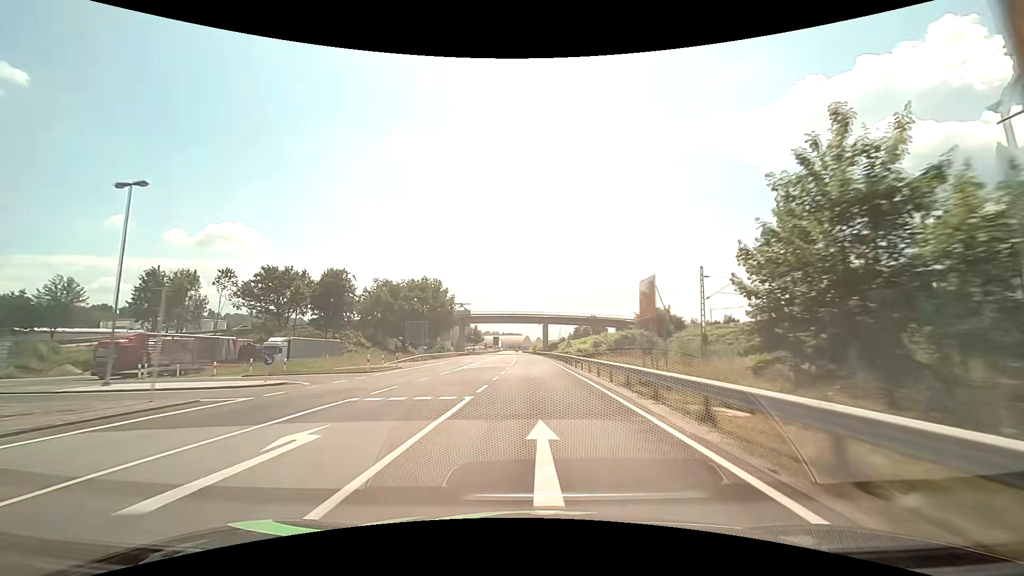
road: primary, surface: asphalt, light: Day
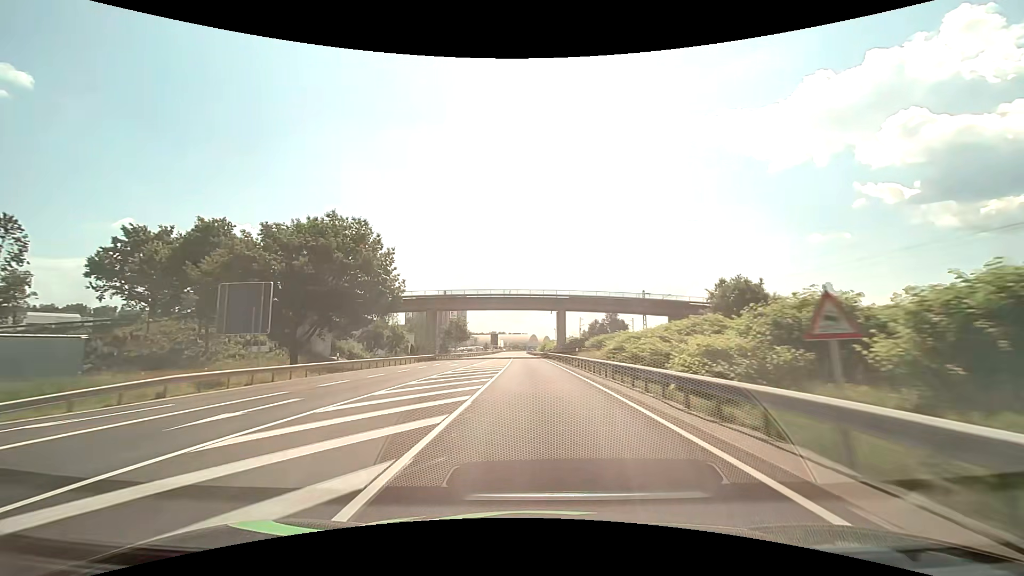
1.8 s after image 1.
(-0.2, +45.5) m; -1°
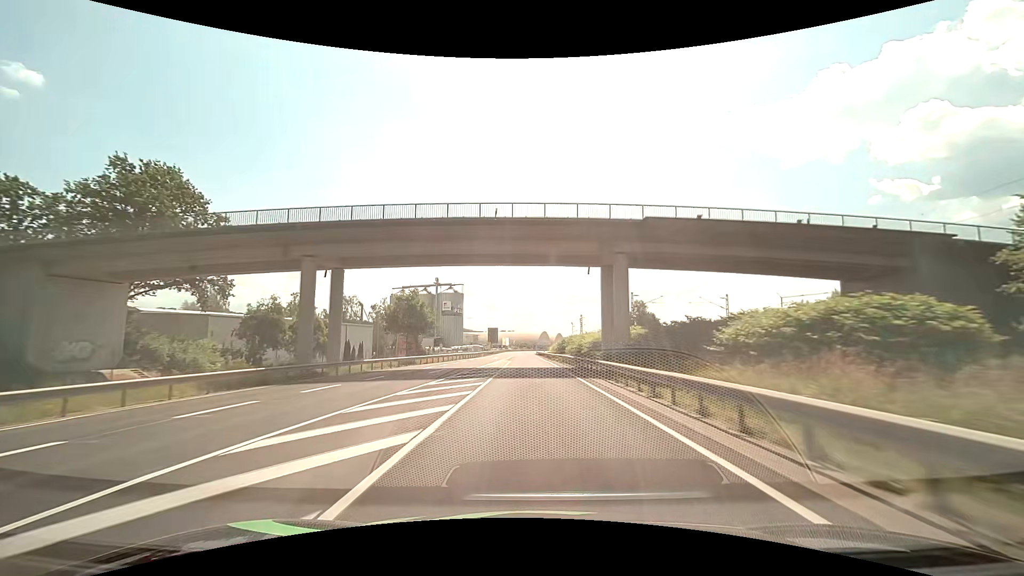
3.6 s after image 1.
(-0.4, +45.7) m; -1°
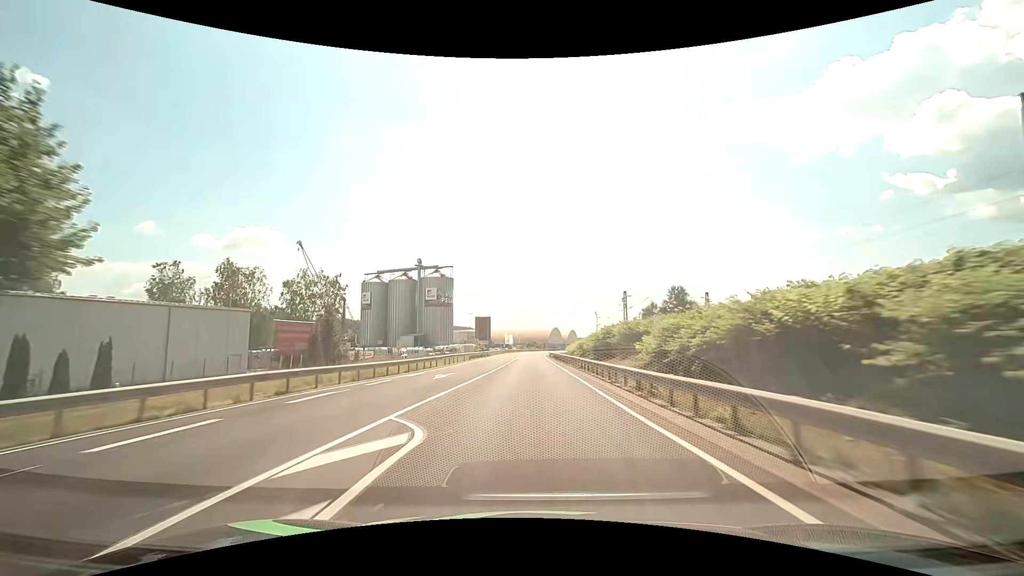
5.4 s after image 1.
(-0.5, +46.0) m; -1°
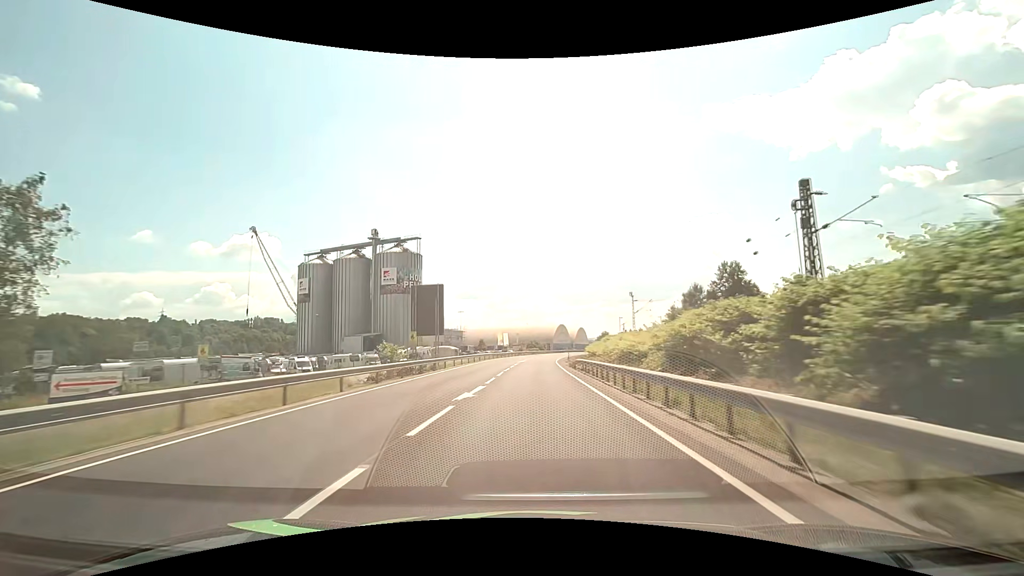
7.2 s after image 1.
(+0.1, +46.5) m; 0°
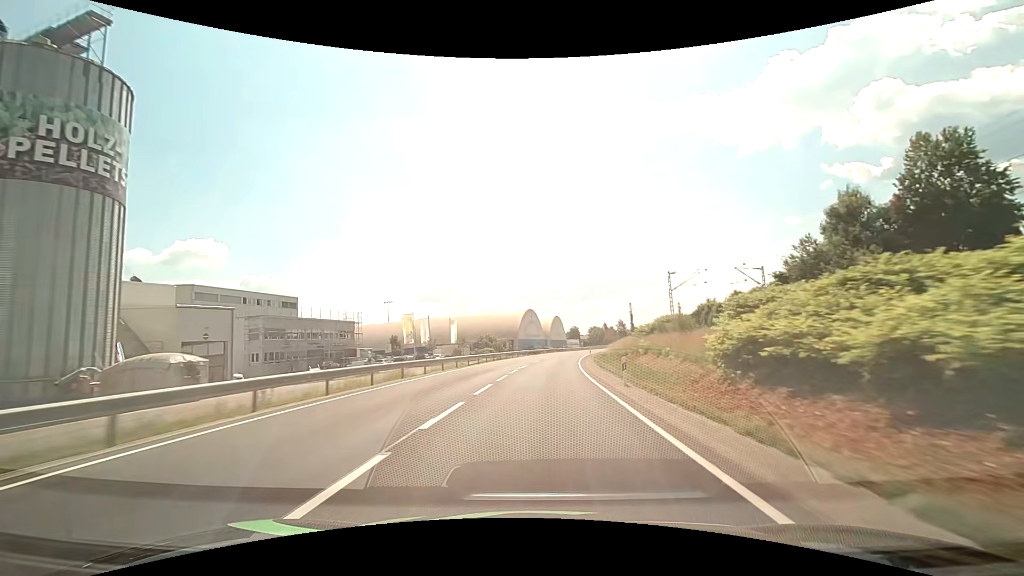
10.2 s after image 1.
(+1.8, +77.6) m; +4°
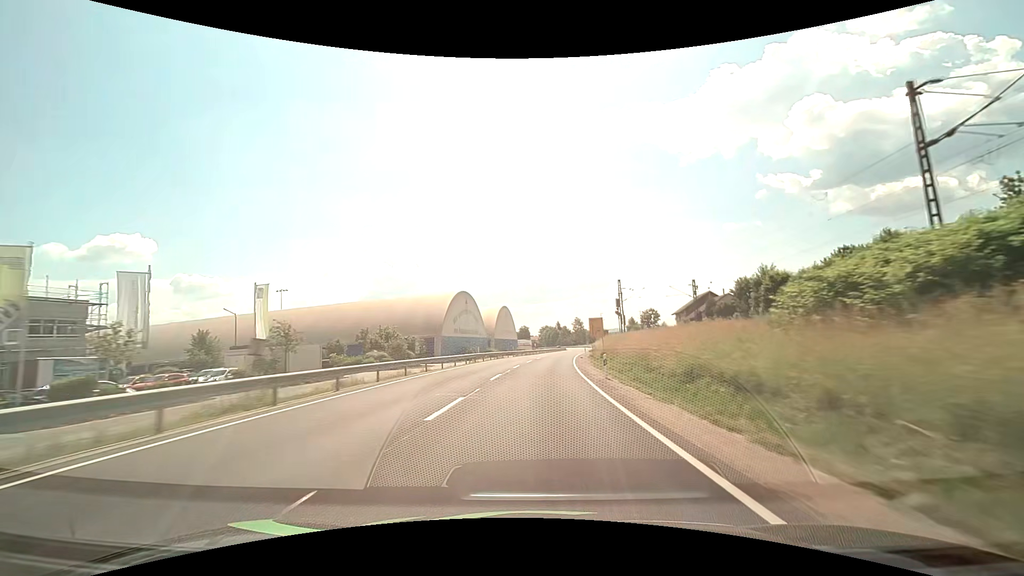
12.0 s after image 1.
(+2.3, +46.3) m; +6°
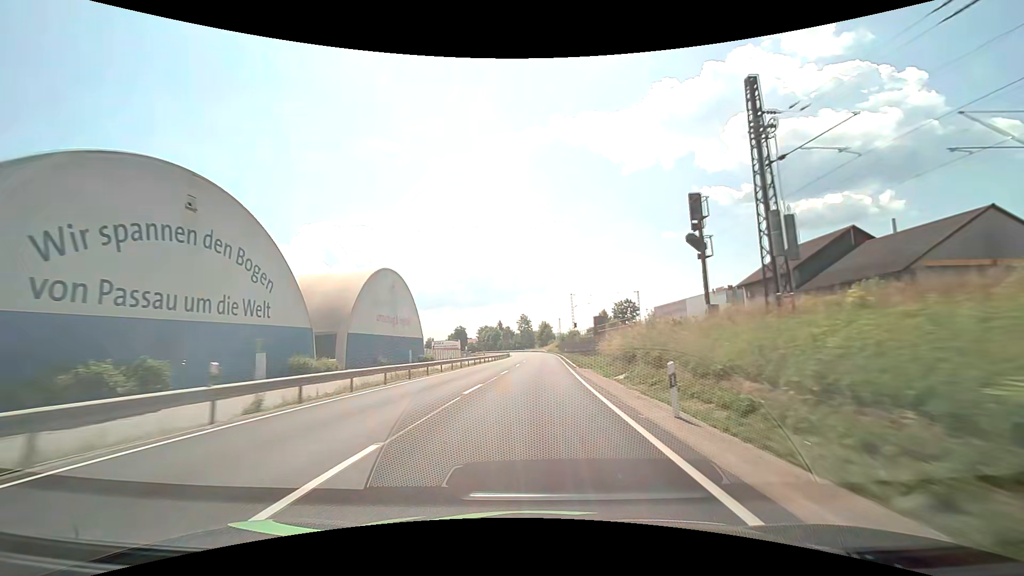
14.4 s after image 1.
(+3.7, +61.6) m; +7°
(0, +10) (0, +20) (+1, +30) (+1, +40) (+1, +50) (+2, +60) (+2, +70) (+2, +80) (+2, +90) (+2, +100) m
